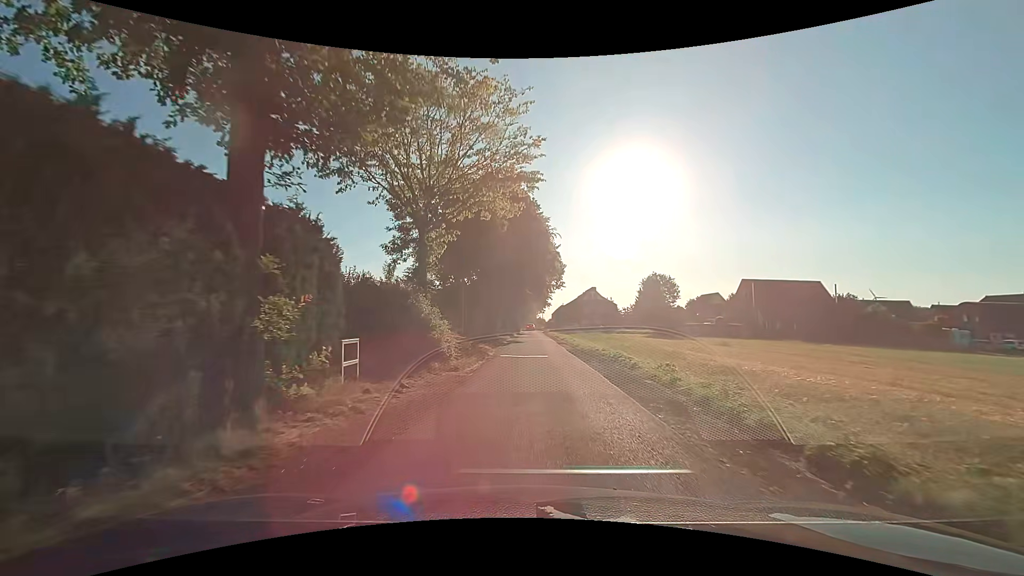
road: residential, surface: asphalt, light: Day
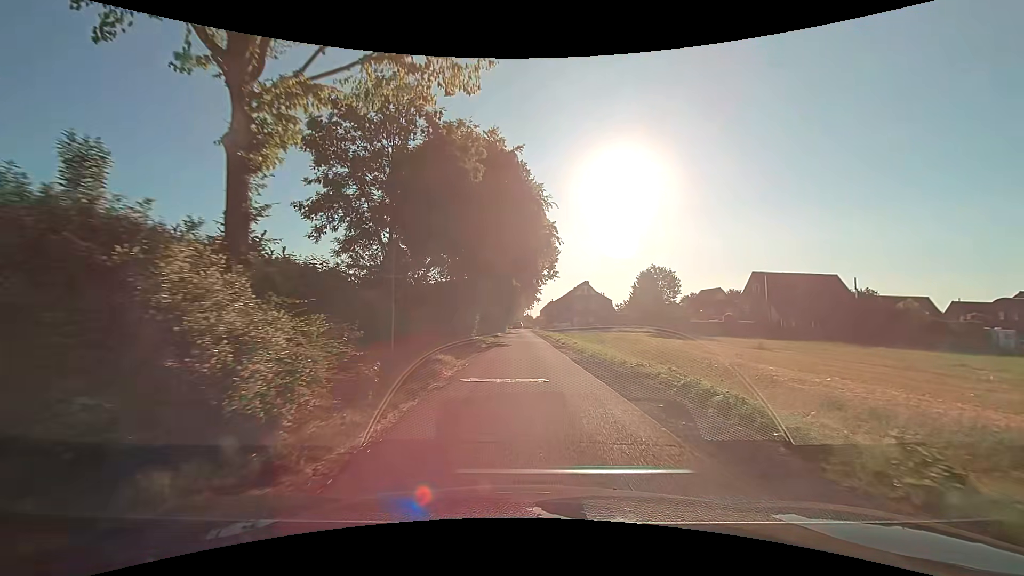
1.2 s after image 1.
(-0.1, +9.9) m; 0°
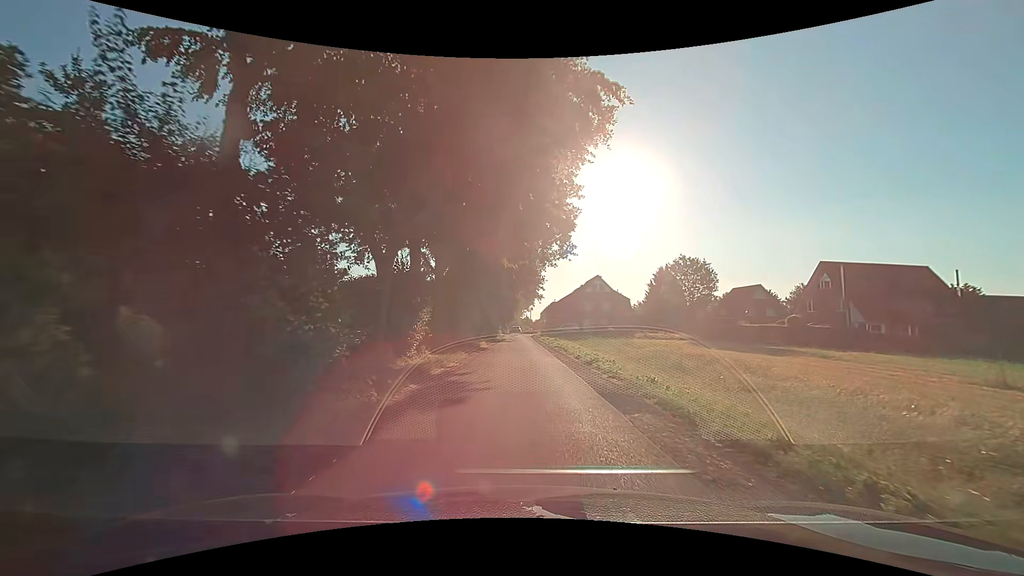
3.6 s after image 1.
(+0.2, +18.9) m; +1°
